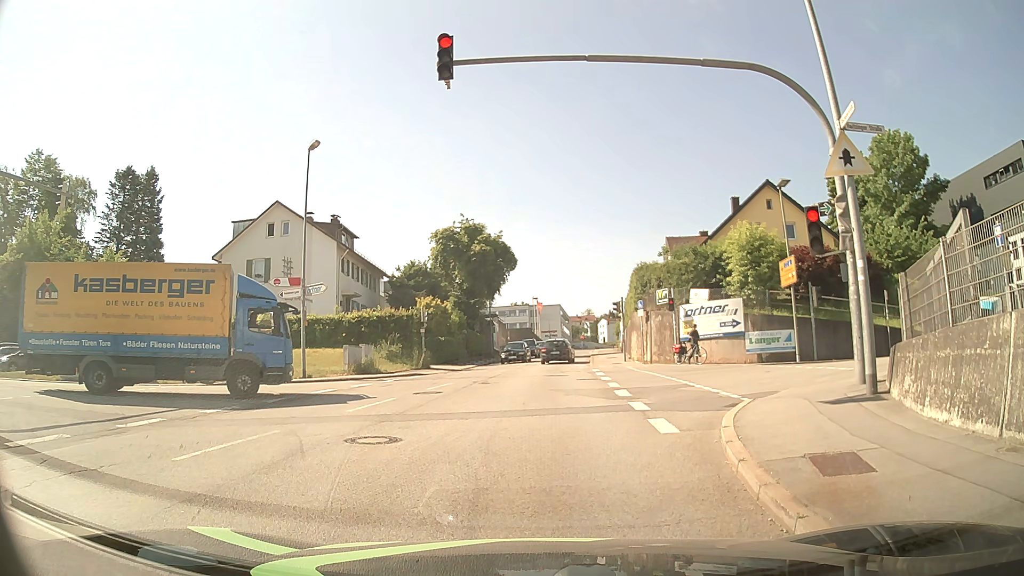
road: tertiary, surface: asphalt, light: Day
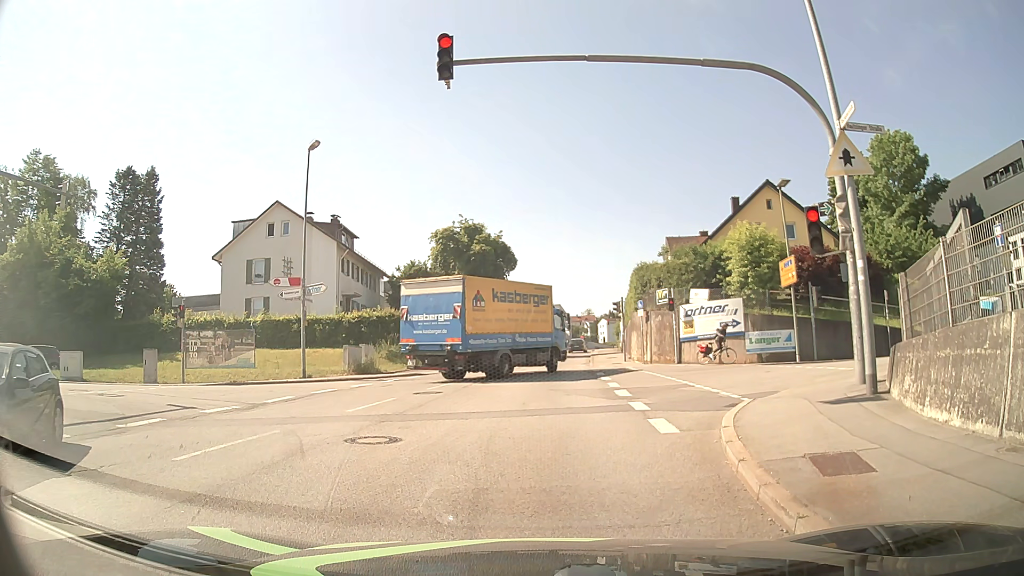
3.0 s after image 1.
(0.0, 0.0) m; 0°
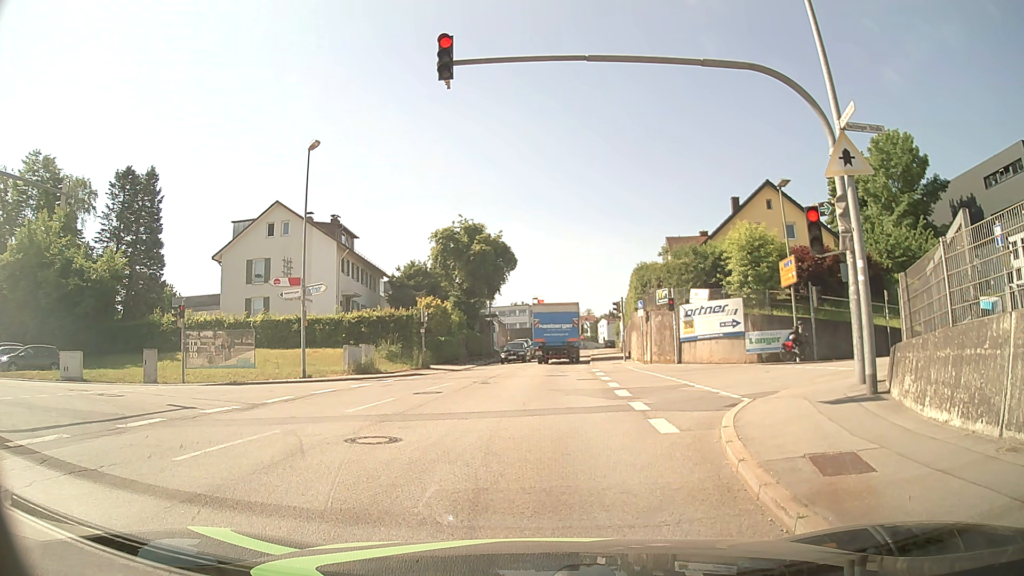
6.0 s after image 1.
(0.0, 0.0) m; 0°
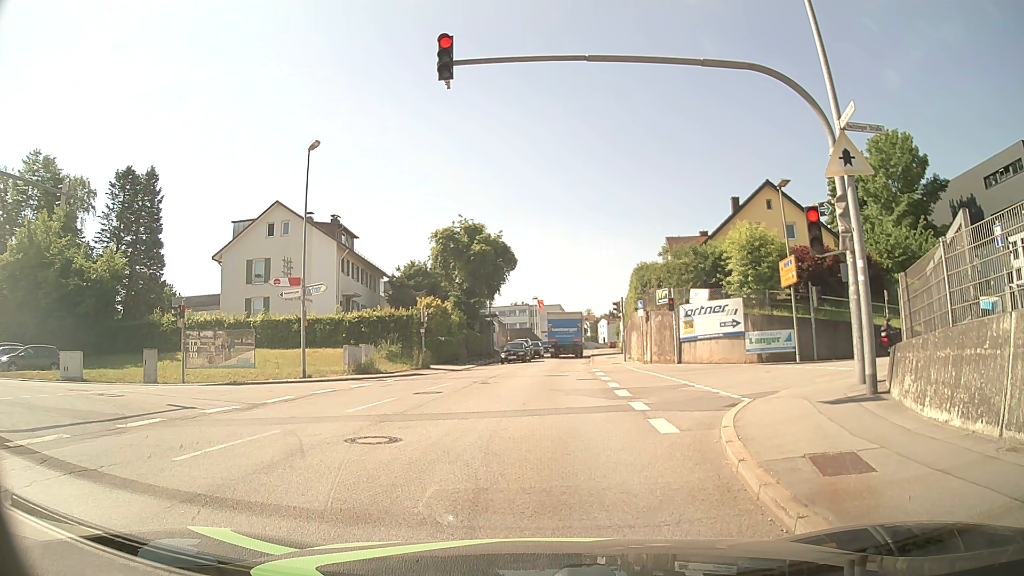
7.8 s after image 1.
(0.0, 0.0) m; 0°
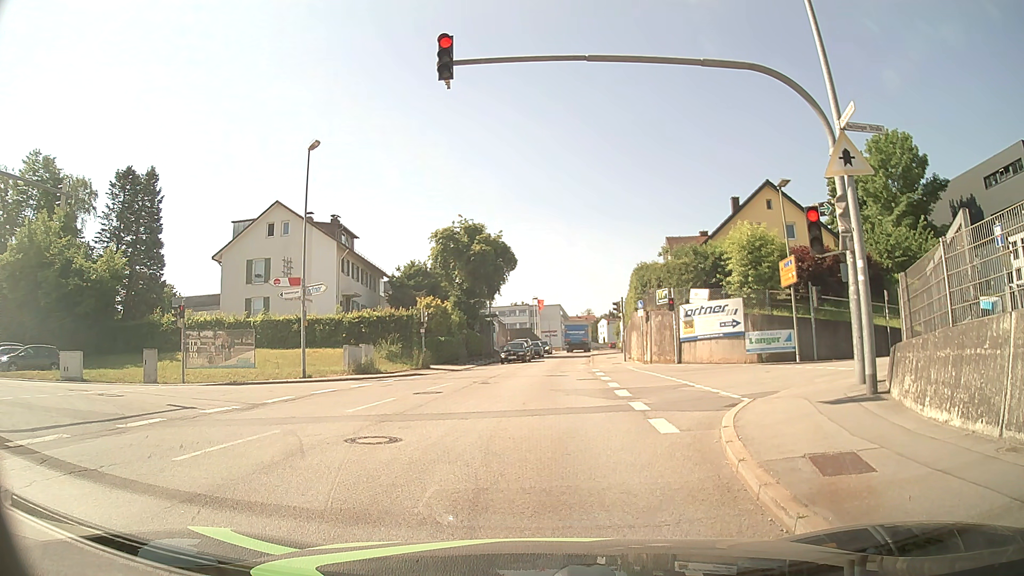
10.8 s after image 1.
(0.0, 0.0) m; 0°
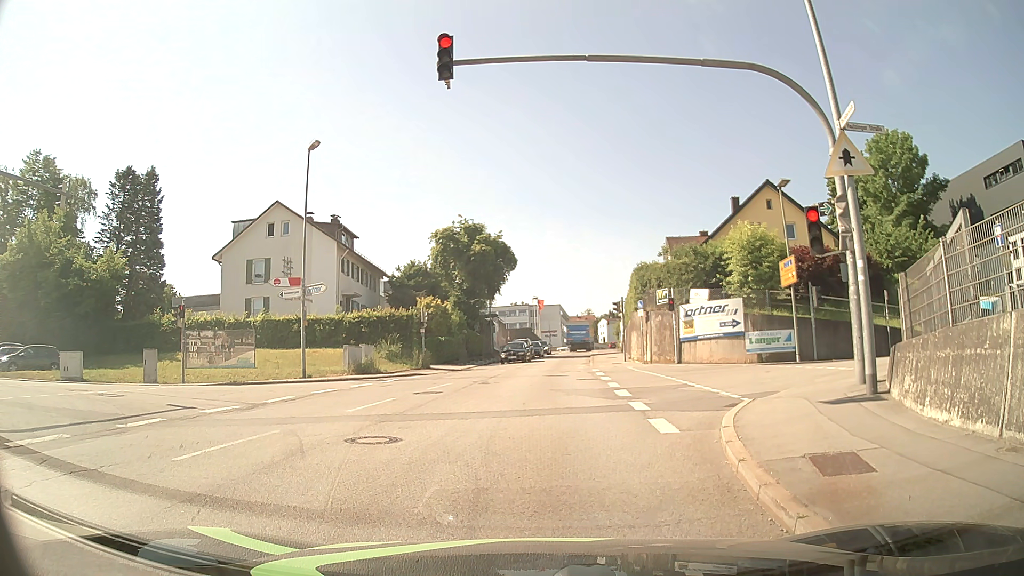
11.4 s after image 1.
(0.0, 0.0) m; 0°
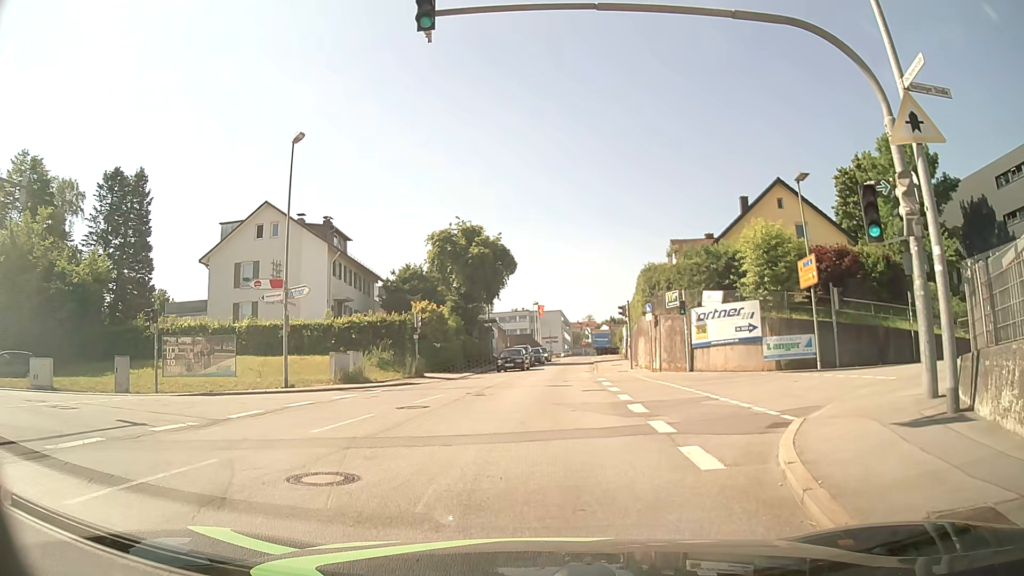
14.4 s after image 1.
(0.0, +2.5) m; -1°
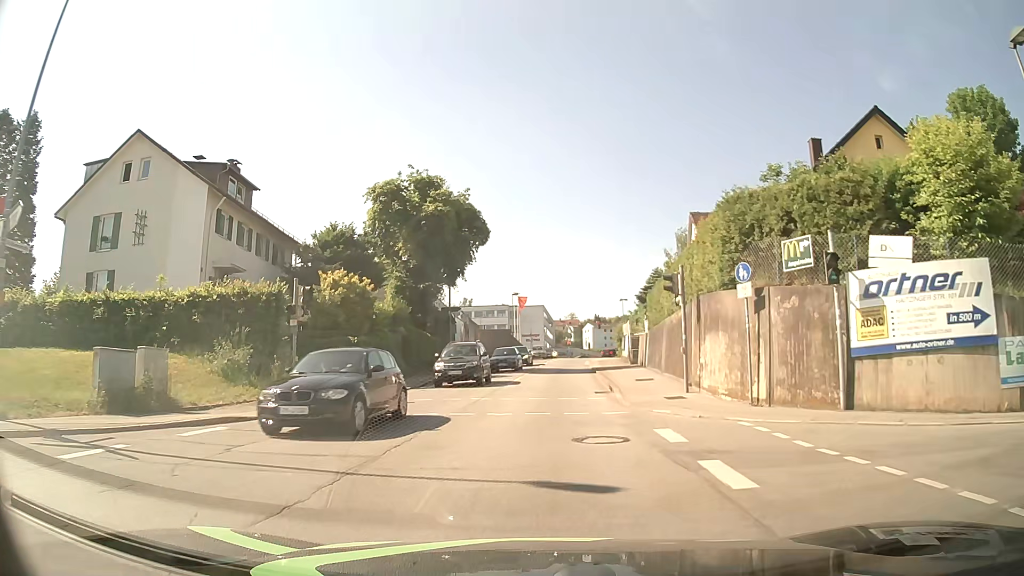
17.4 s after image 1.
(+0.5, +16.3) m; +3°
(0, +10) (+1, +20) (+1, +30) (+2, +40) (+2, +50) (+3, +60) (+4, +70) (+5, +80) (+6, +90) (+7, +100) m
